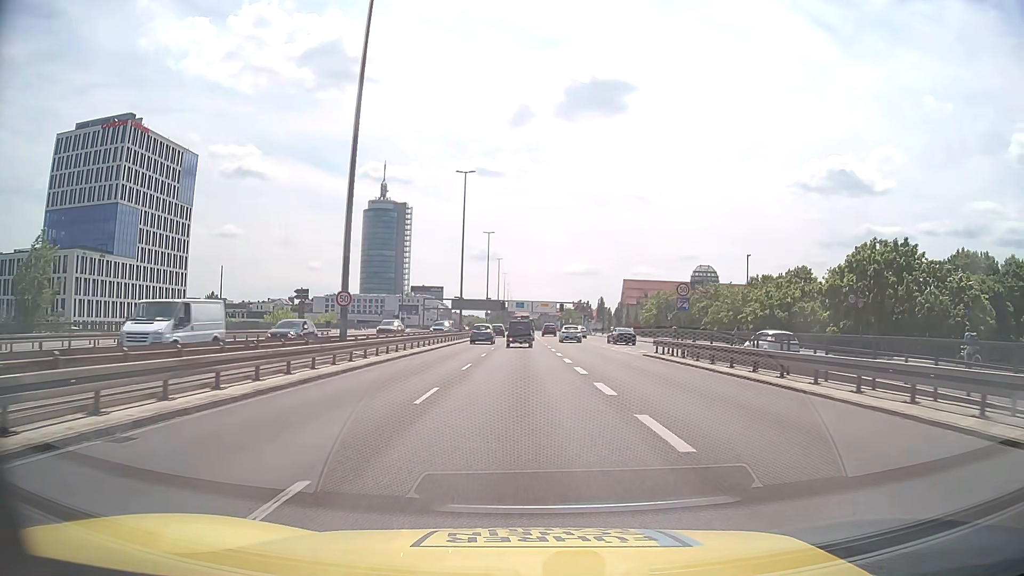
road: trunk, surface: asphalt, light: Day
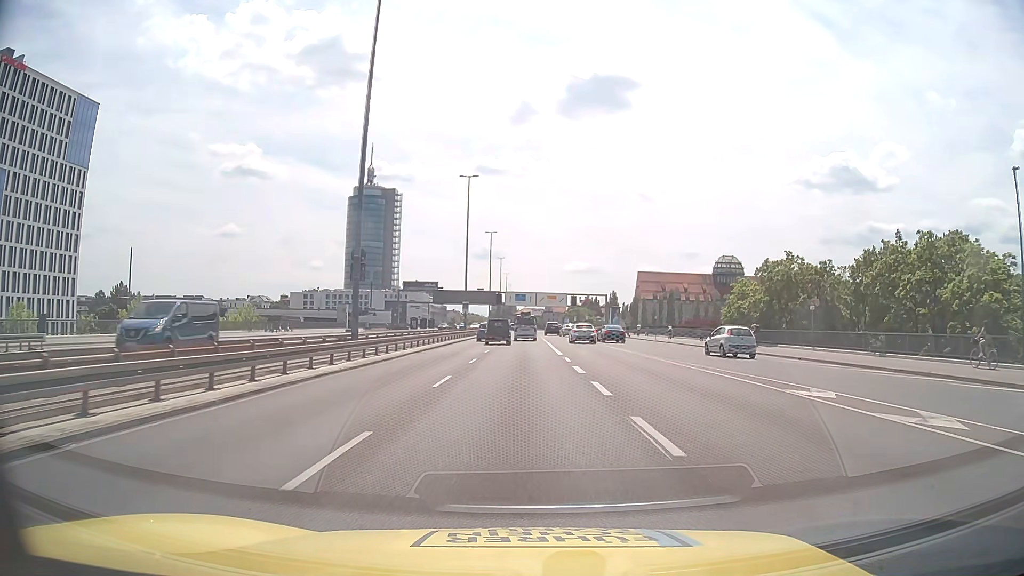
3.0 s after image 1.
(-0.1, +42.5) m; 0°
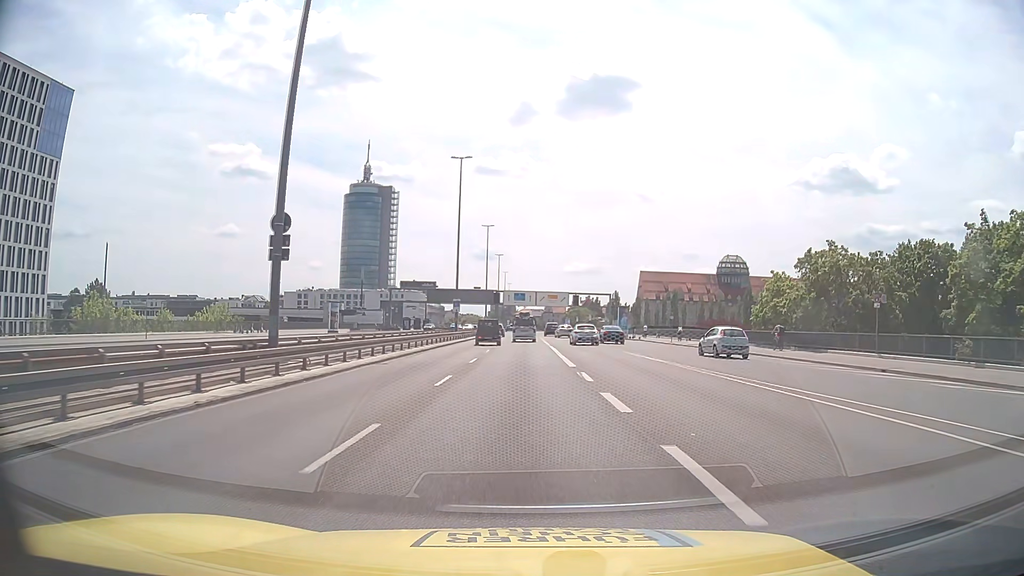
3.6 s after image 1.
(0.0, +8.5) m; 0°
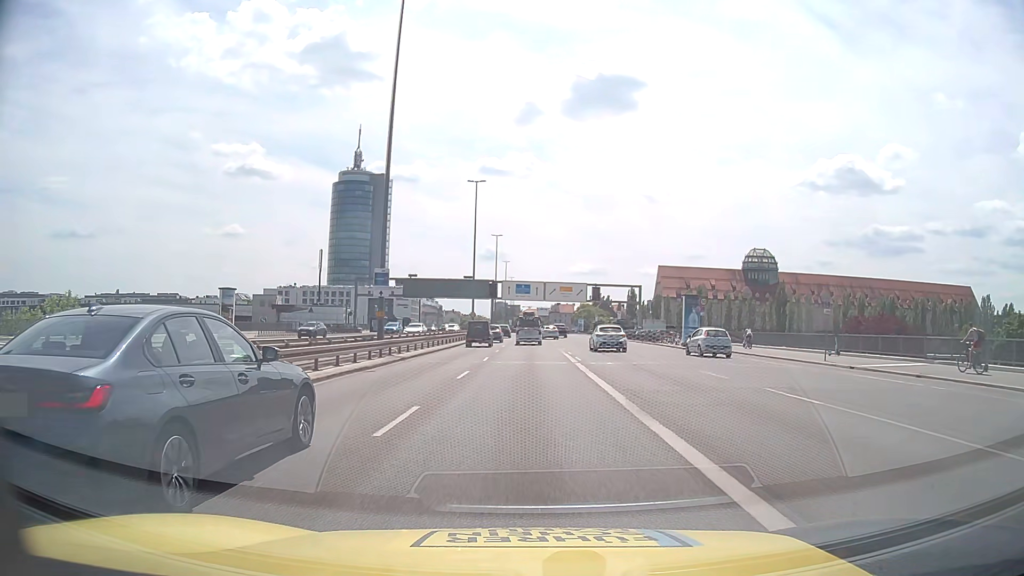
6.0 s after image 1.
(-0.1, +33.9) m; 0°
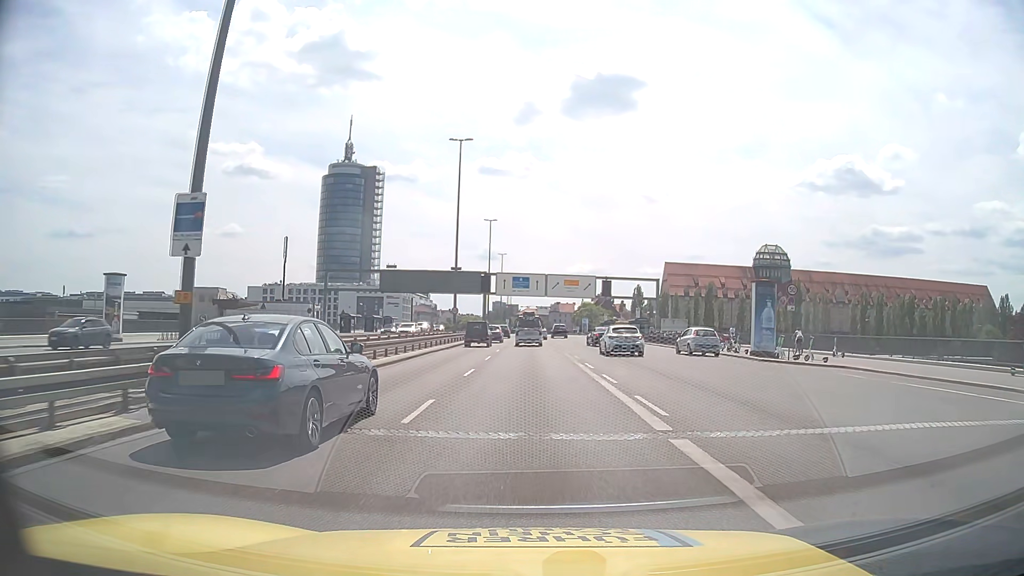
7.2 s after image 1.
(0.0, +16.9) m; 0°
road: trunk_link
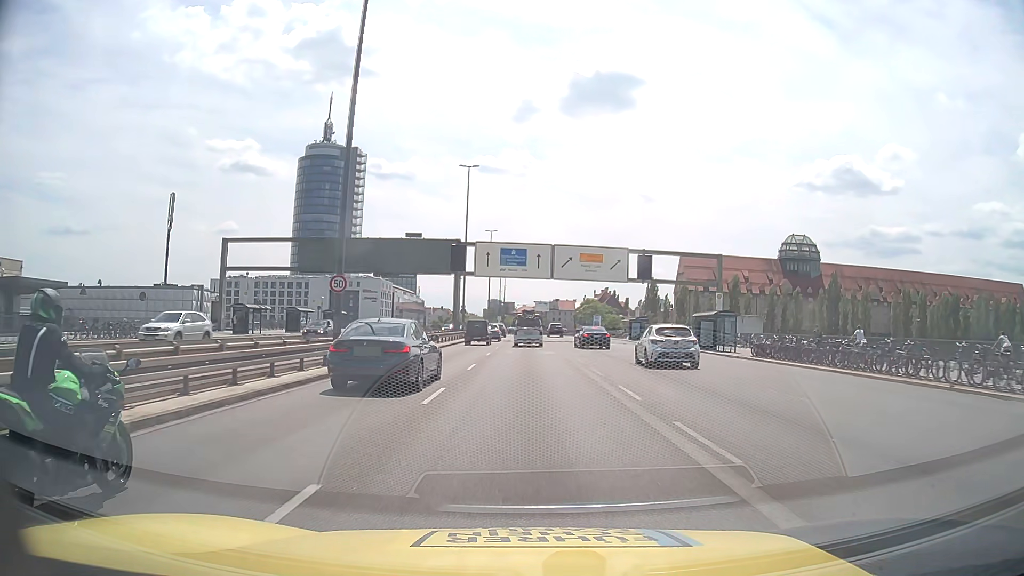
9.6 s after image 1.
(+0.1, +33.9) m; 0°
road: trunk
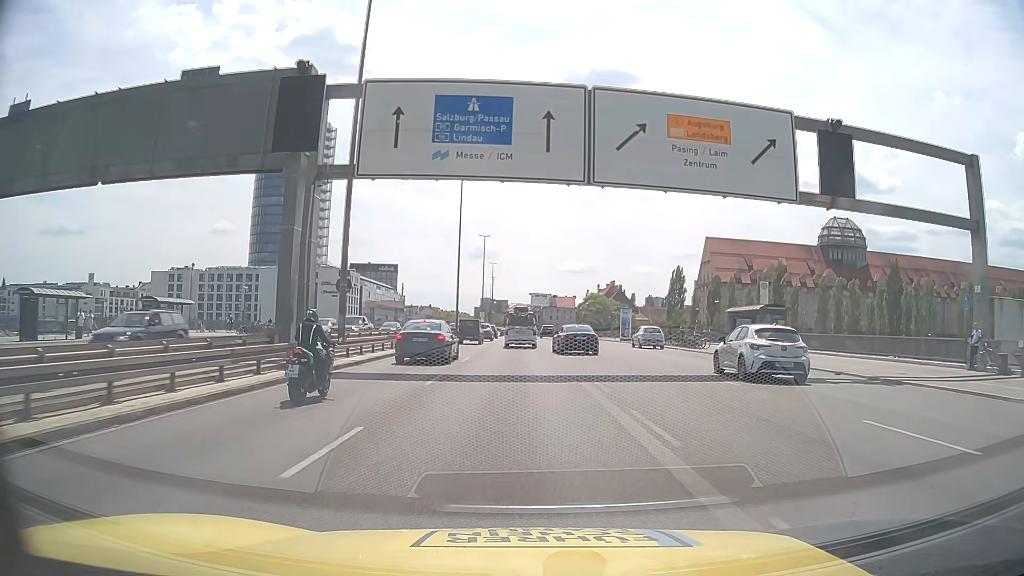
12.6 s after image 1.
(+0.3, +41.9) m; 0°
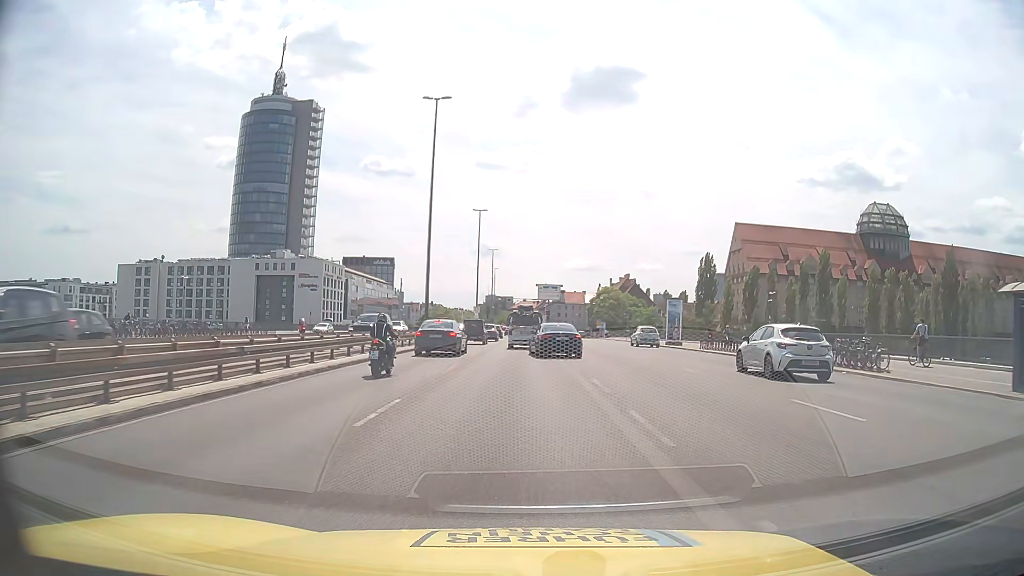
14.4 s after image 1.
(-0.1, +24.0) m; 0°
(0, +10) (0, +20) (0, +30) (0, +40) (0, +50) (0, +60) (0, +70) (0, +80) (0, +90) (0, +100) m
